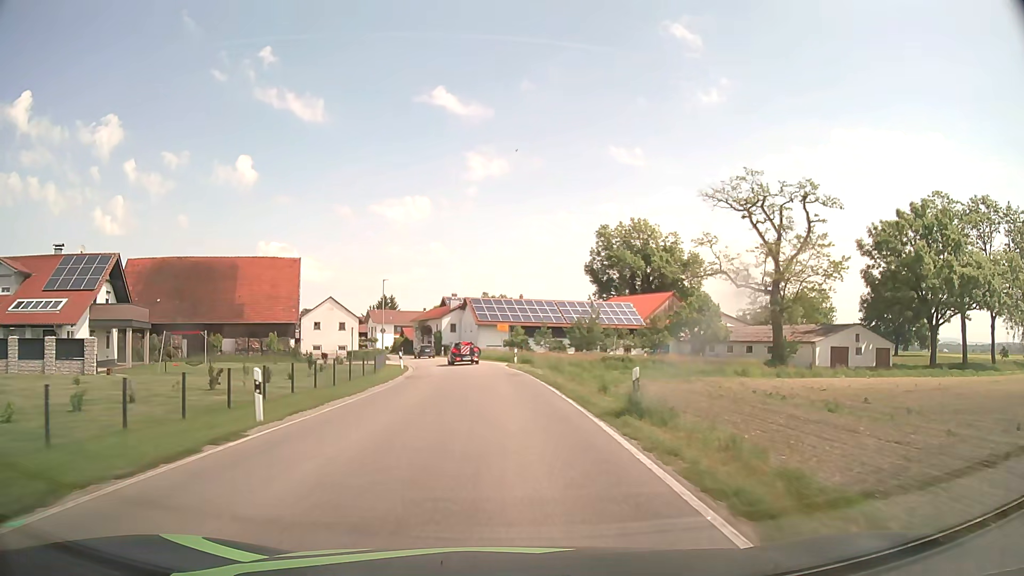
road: secondary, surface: asphalt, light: Day
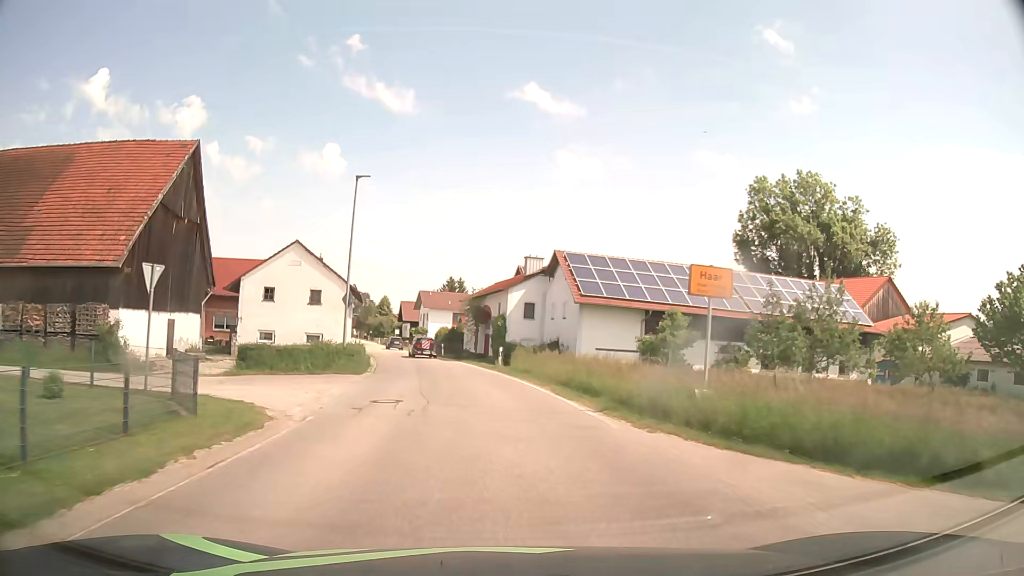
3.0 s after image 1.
(-2.4, +41.0) m; -7°
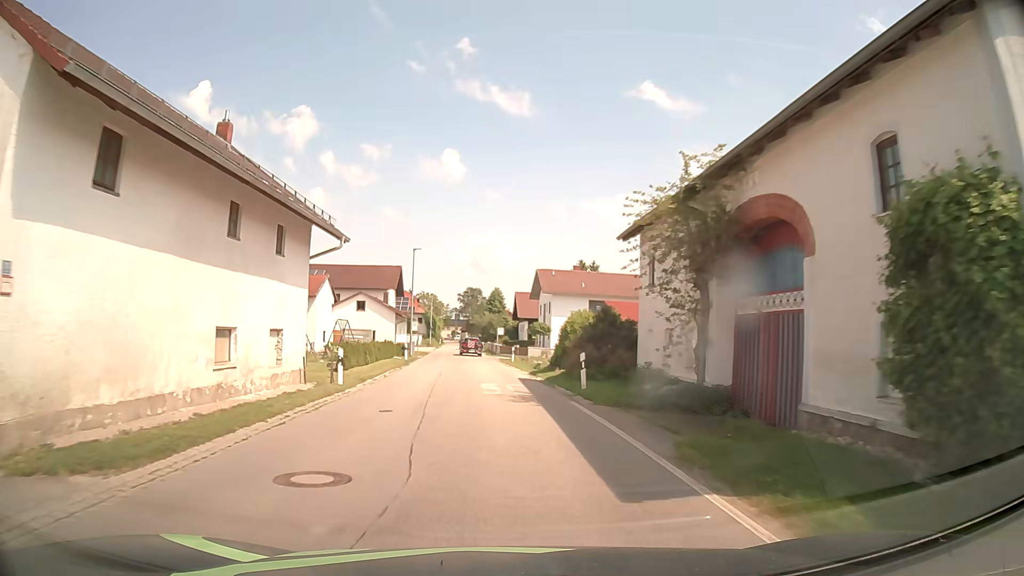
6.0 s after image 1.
(-3.6, +38.9) m; -11°
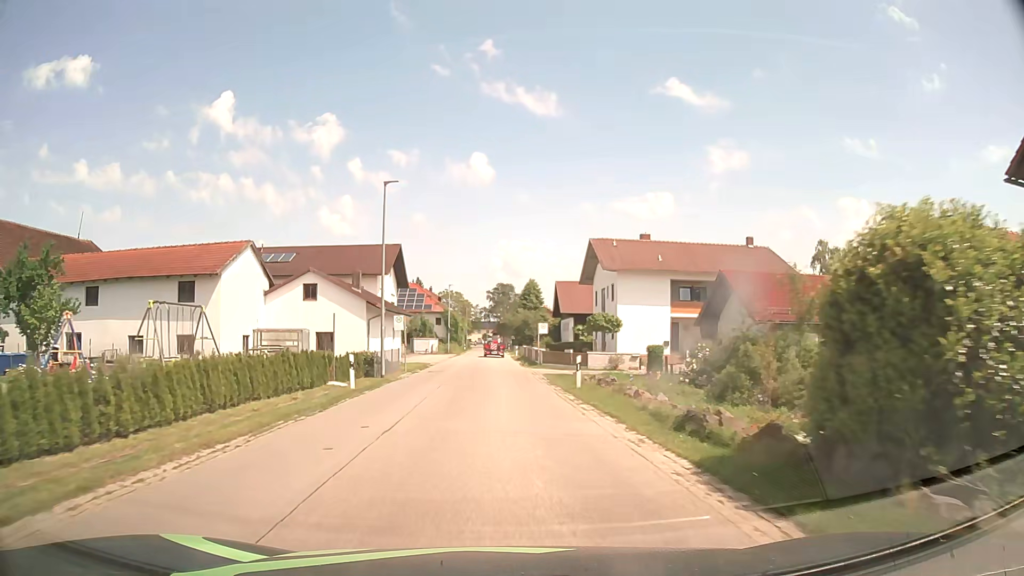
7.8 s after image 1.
(-0.6, +23.1) m; -3°
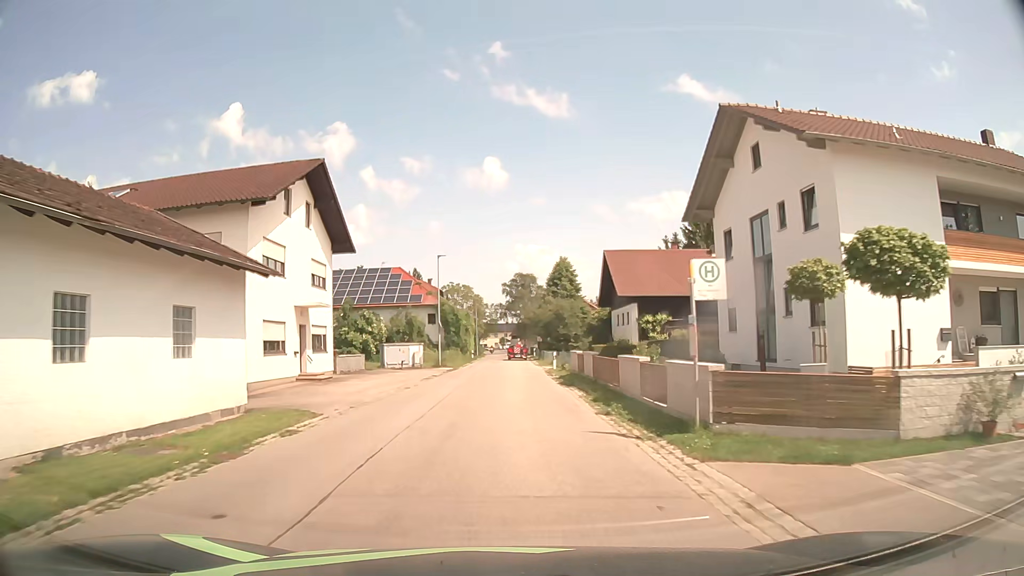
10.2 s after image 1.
(-0.5, +30.7) m; -2°
